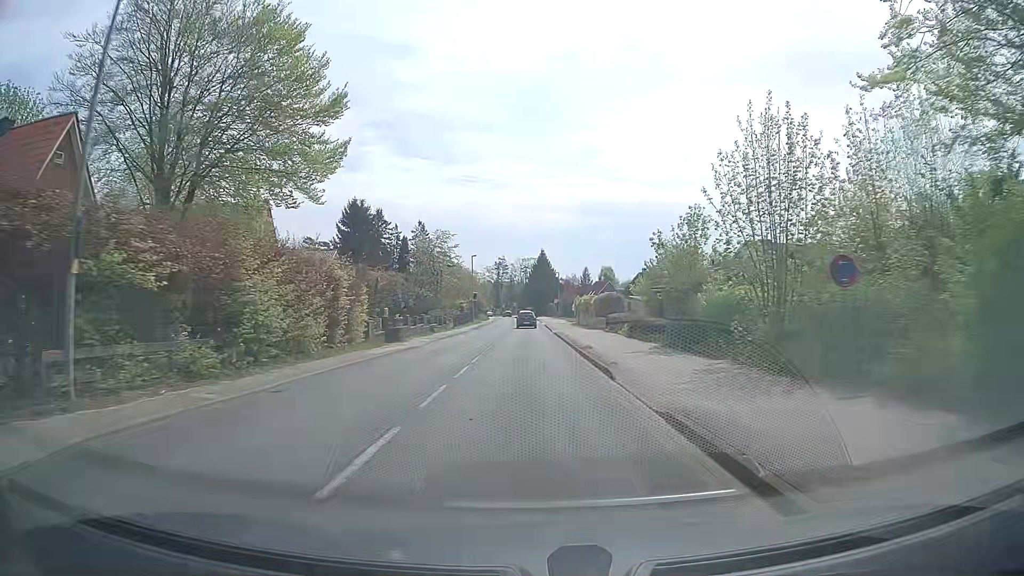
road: tertiary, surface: asphalt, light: Day
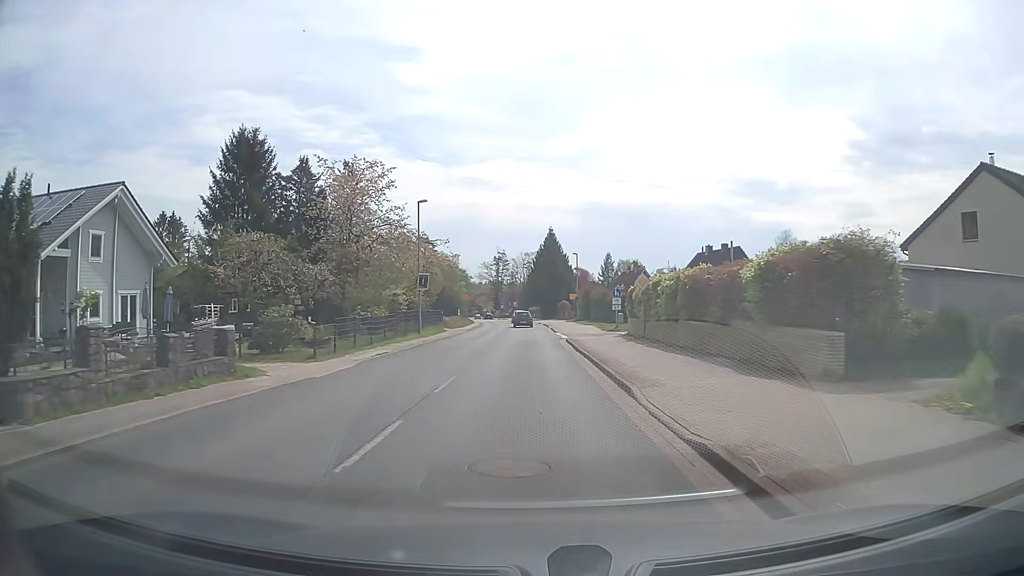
(+0.1, +38.4) m; 0°
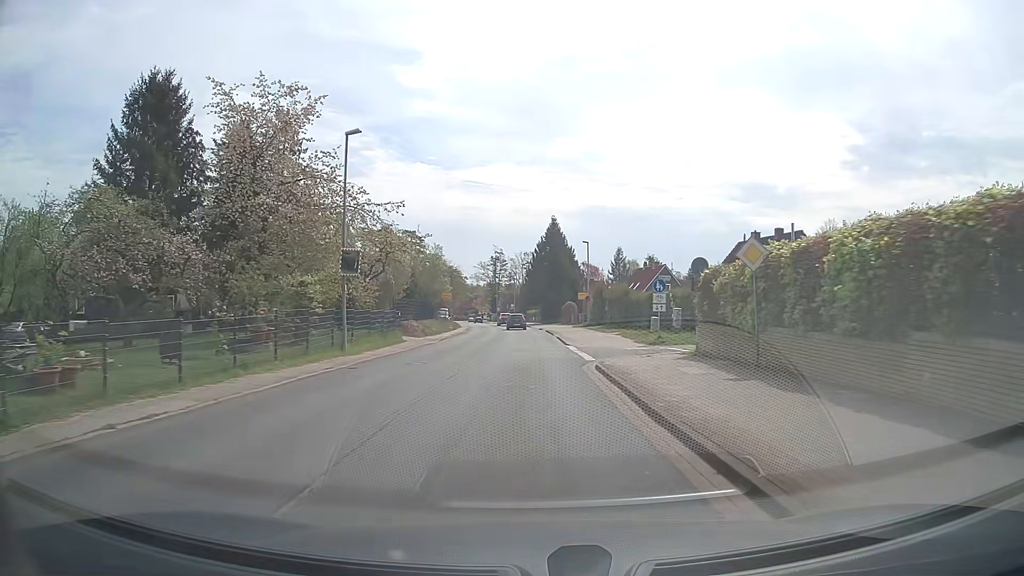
(0.0, +15.5) m; 0°
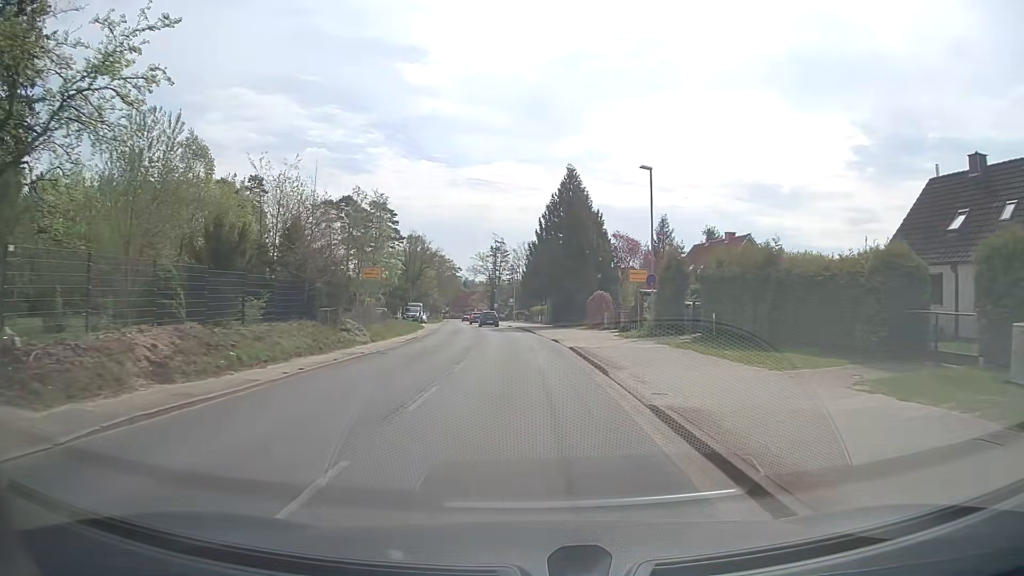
(0.0, +30.8) m; 0°
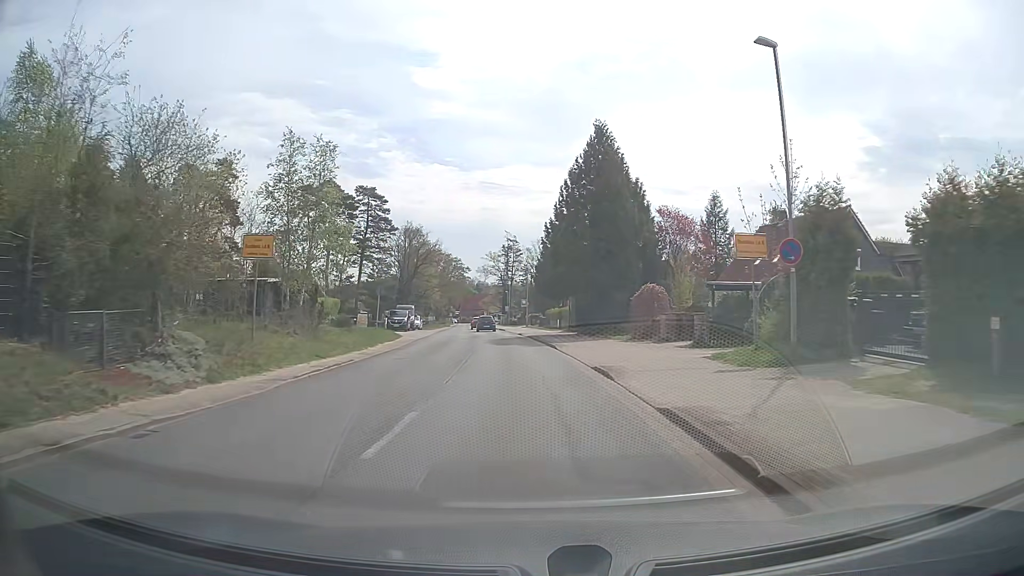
(-0.3, +15.3) m; -2°
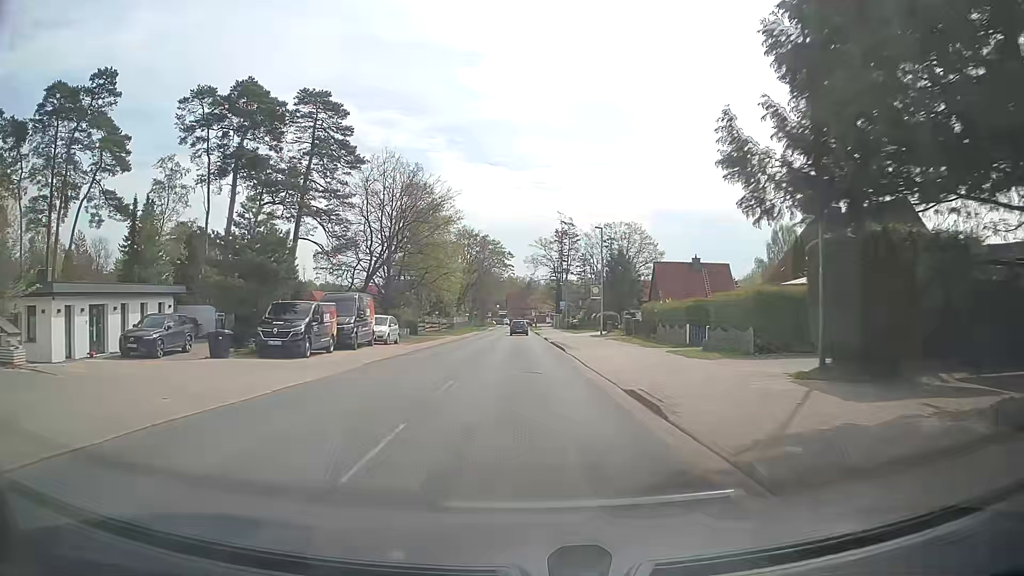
(-1.7, +38.2) m; -5°
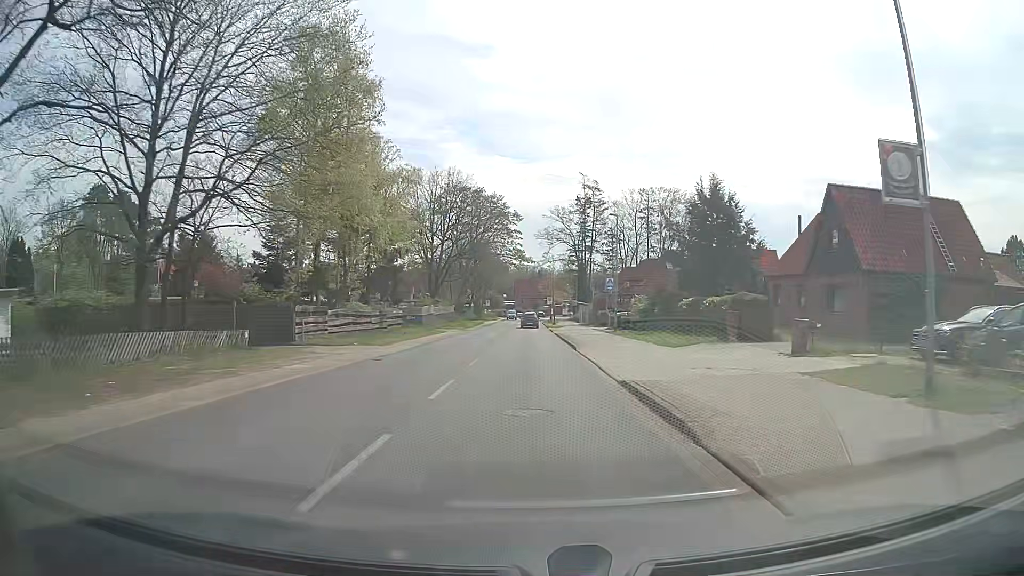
(-0.5, +38.3) m; -1°
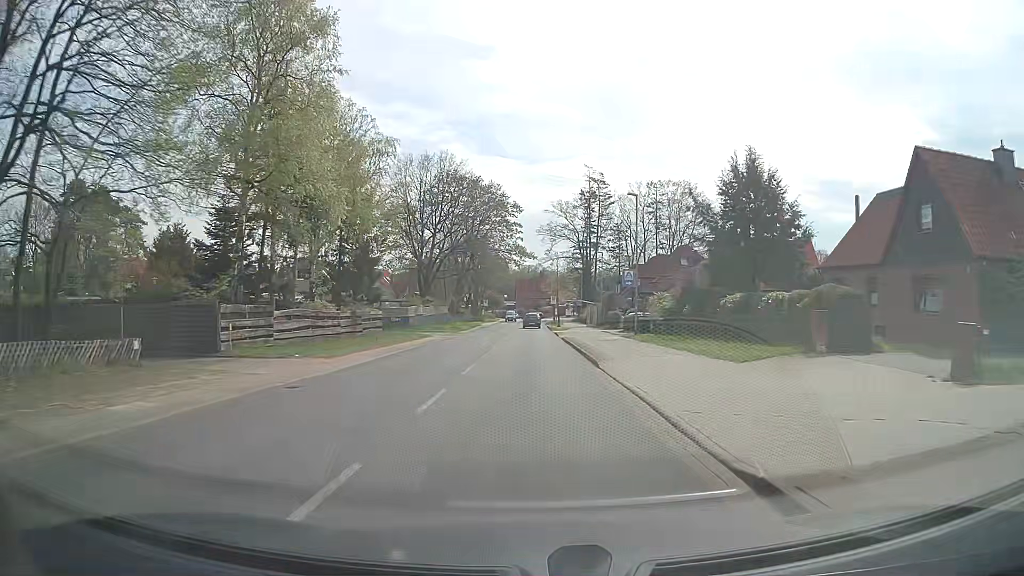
(+0.1, +7.7) m; 0°
(0, +10) (0, +20) (0, +30) (0, +40) (0, +50) (0, +60) (0, +70) (0, +80) (0, +90) (+1, +100) m
